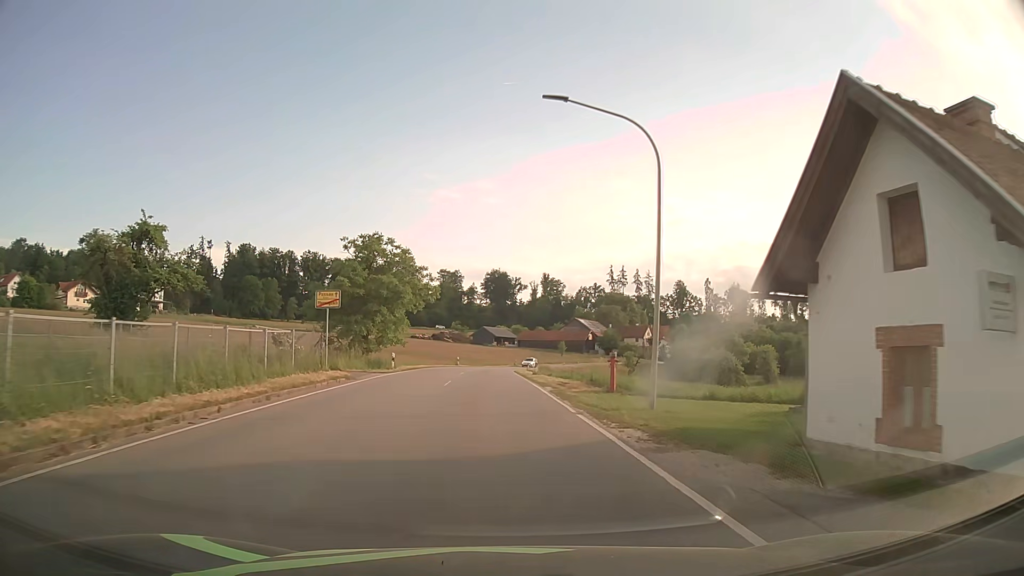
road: tertiary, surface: asphalt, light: Day
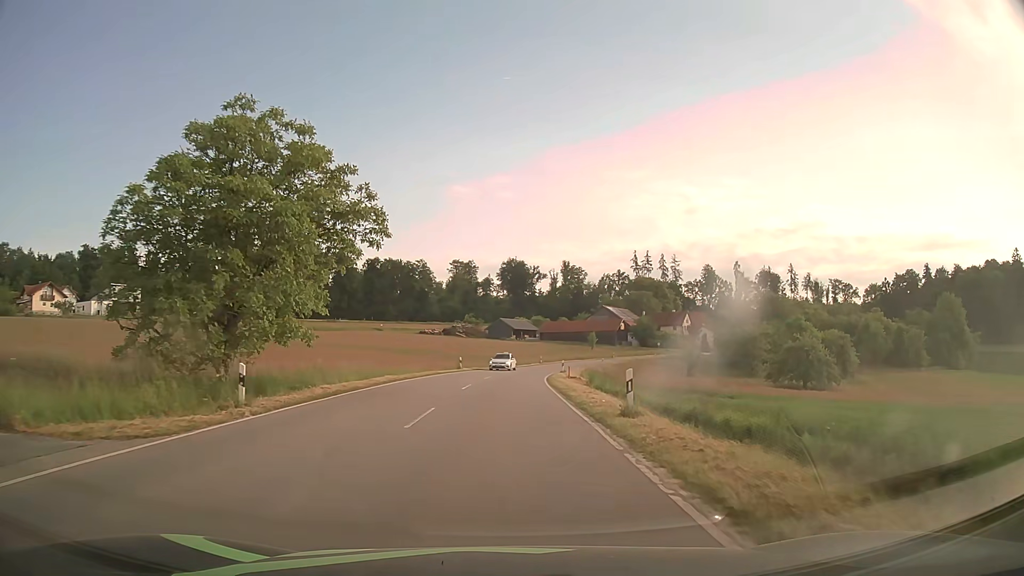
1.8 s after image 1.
(-0.4, +23.9) m; -2°
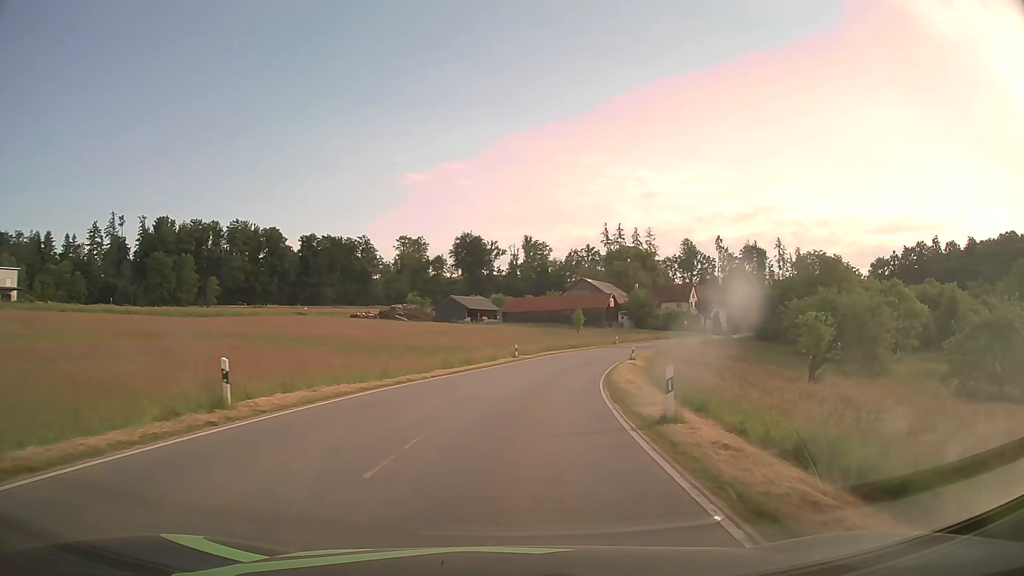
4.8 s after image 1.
(+0.8, +40.7) m; +4°
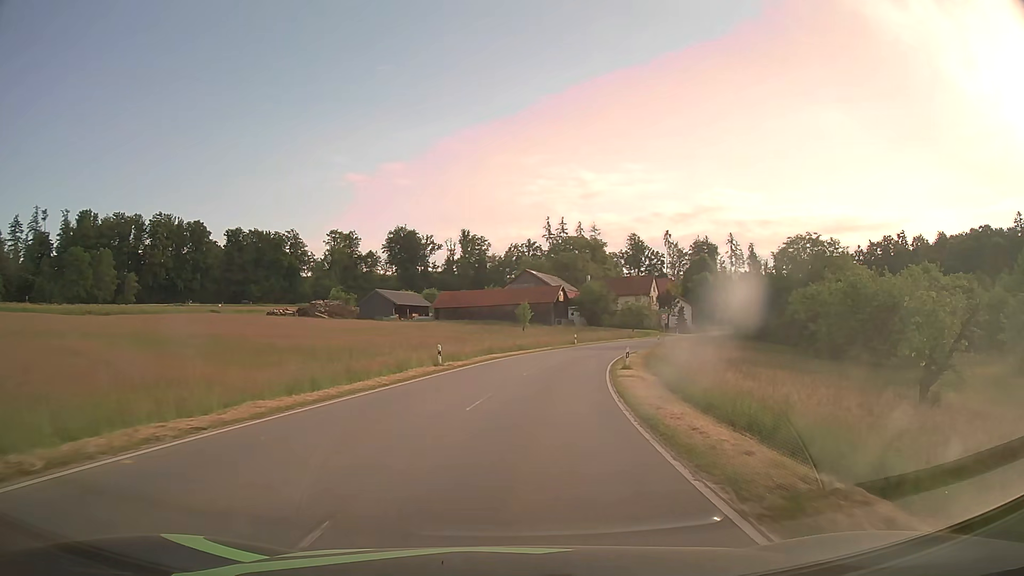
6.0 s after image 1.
(+0.7, +17.3) m; +5°
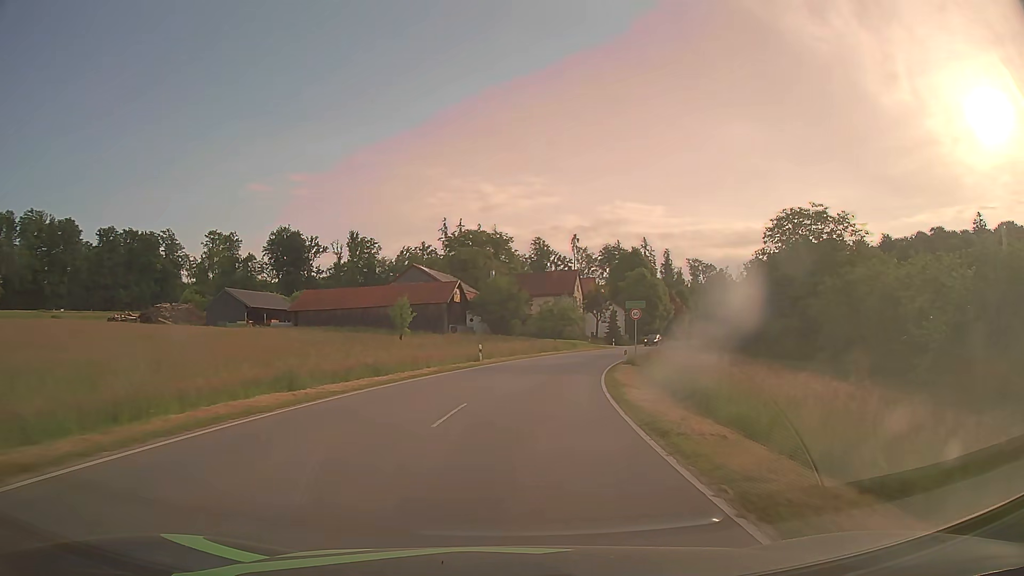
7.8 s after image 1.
(+2.1, +26.7) m; +9°
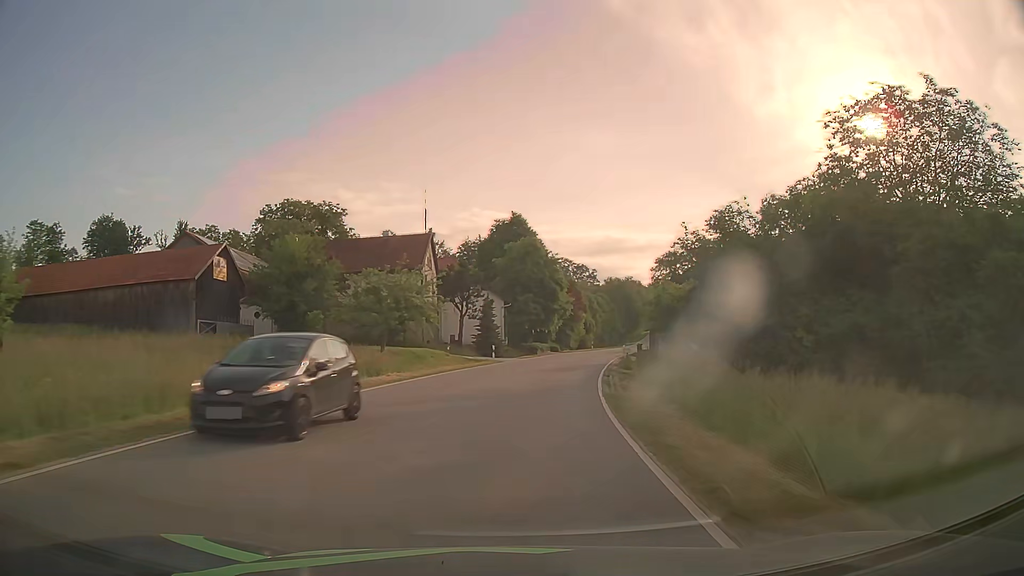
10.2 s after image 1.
(+3.9, +35.6) m; +12°
(0, +10) (+1, +20) (+2, +30) (+4, +40) (+6, +49) (+9, +59) (+11, +69) (+14, +79) (+16, +88) (+19, +98) m
